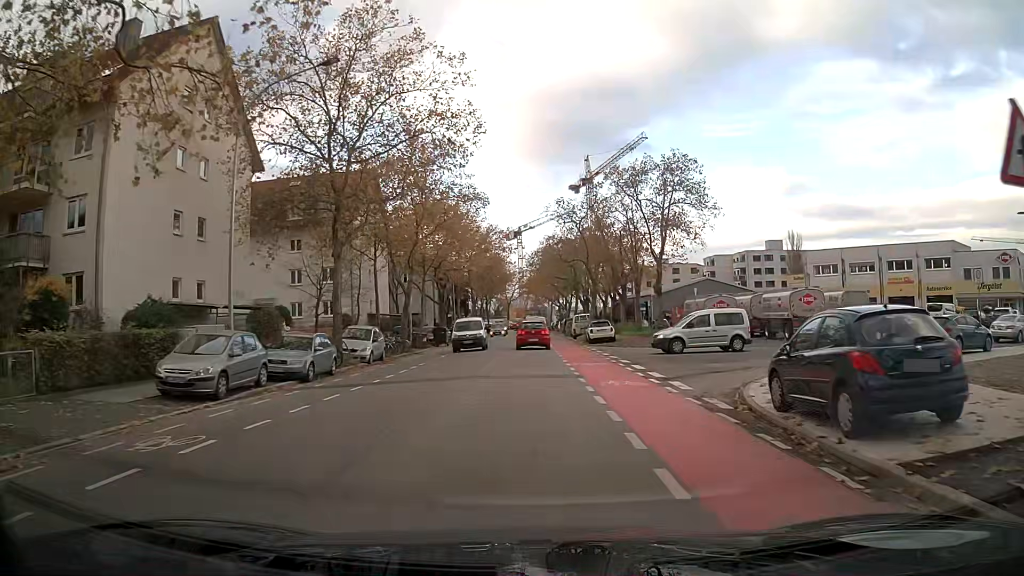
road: tertiary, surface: asphalt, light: Day
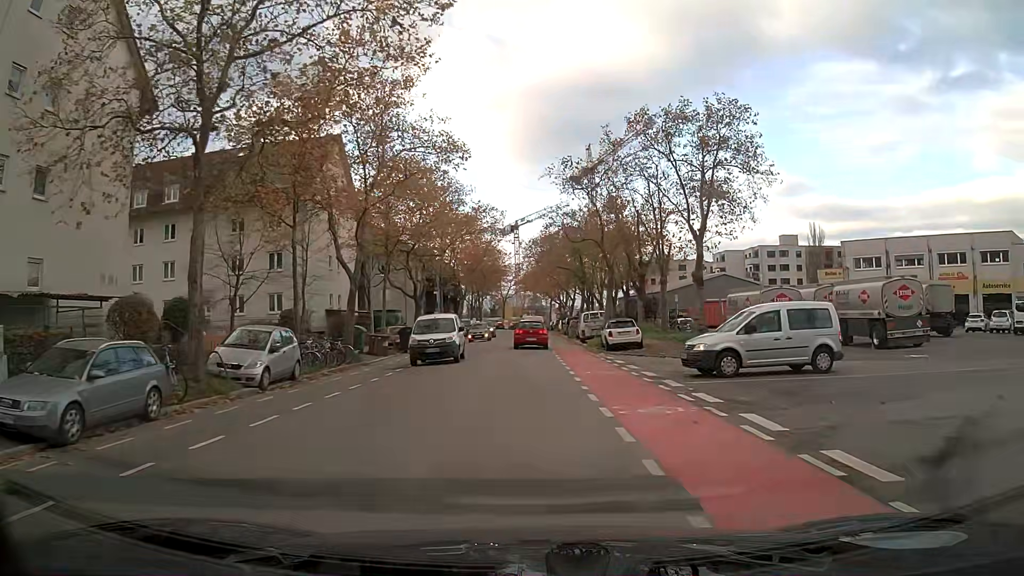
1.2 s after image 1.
(0.0, +11.6) m; 0°
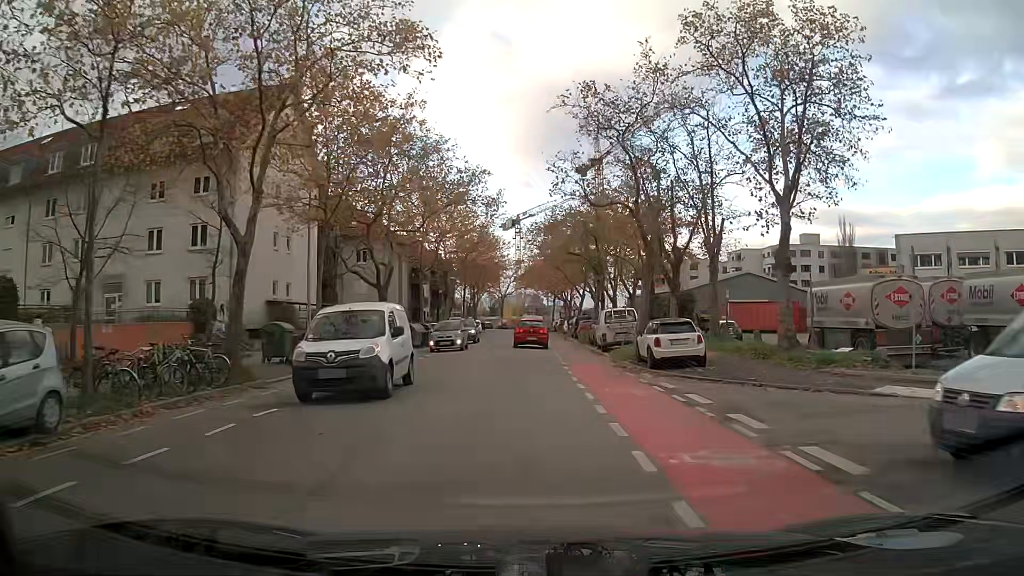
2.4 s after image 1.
(+0.1, +11.5) m; +1°
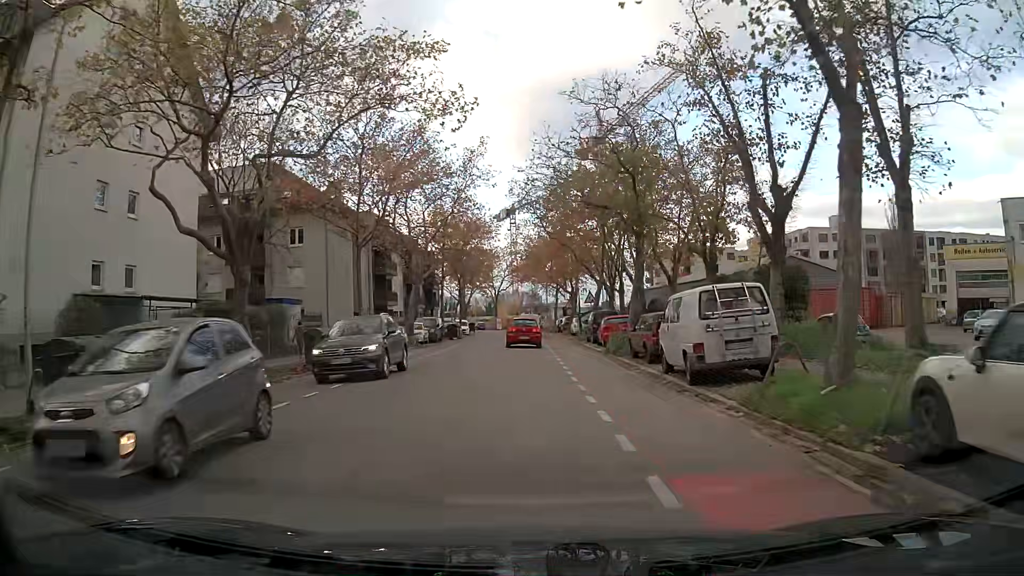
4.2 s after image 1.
(0.0, +17.3) m; 0°
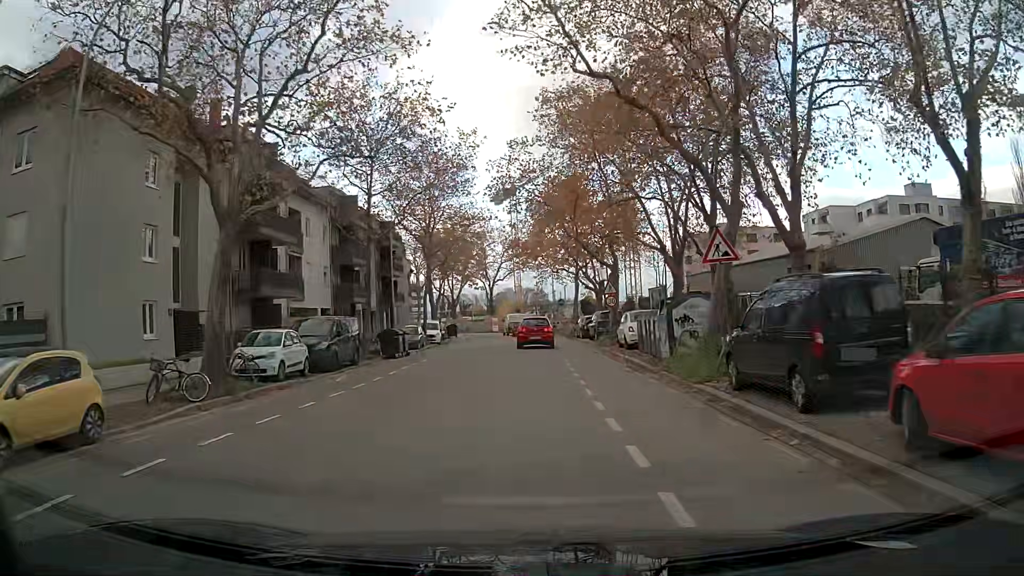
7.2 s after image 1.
(-0.1, +28.8) m; 0°
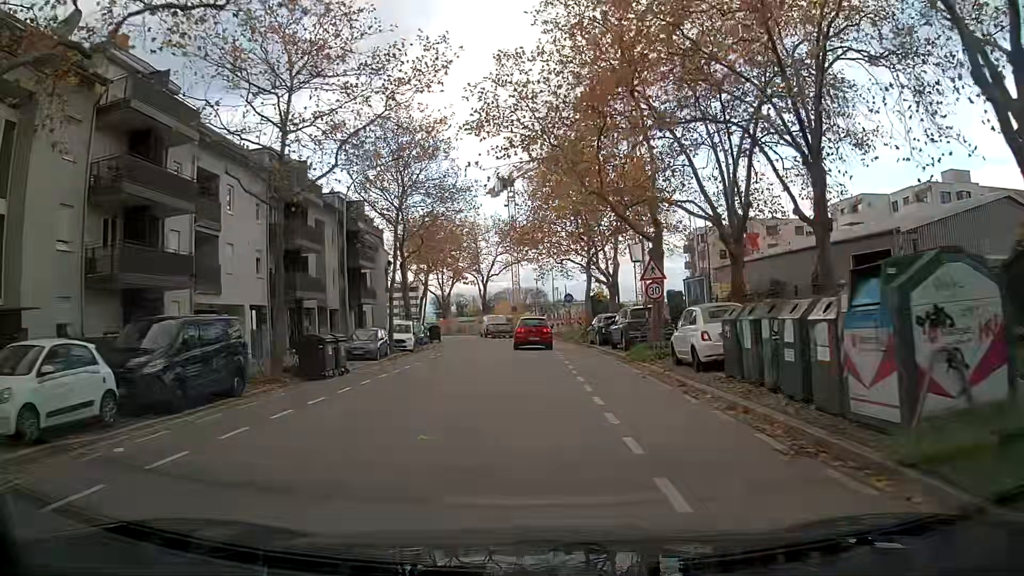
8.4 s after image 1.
(0.0, +11.5) m; 0°
